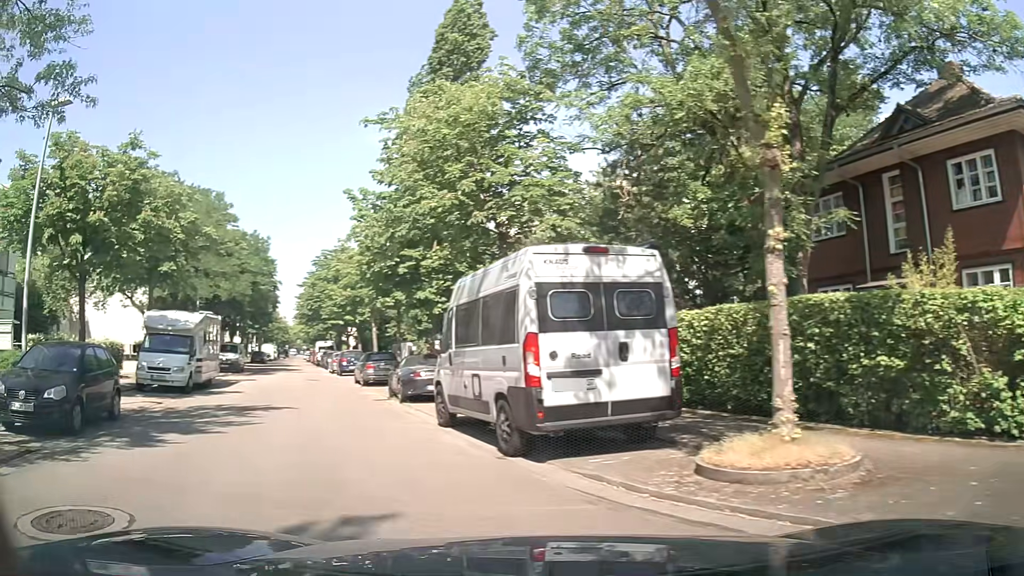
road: residential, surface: asphalt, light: Day
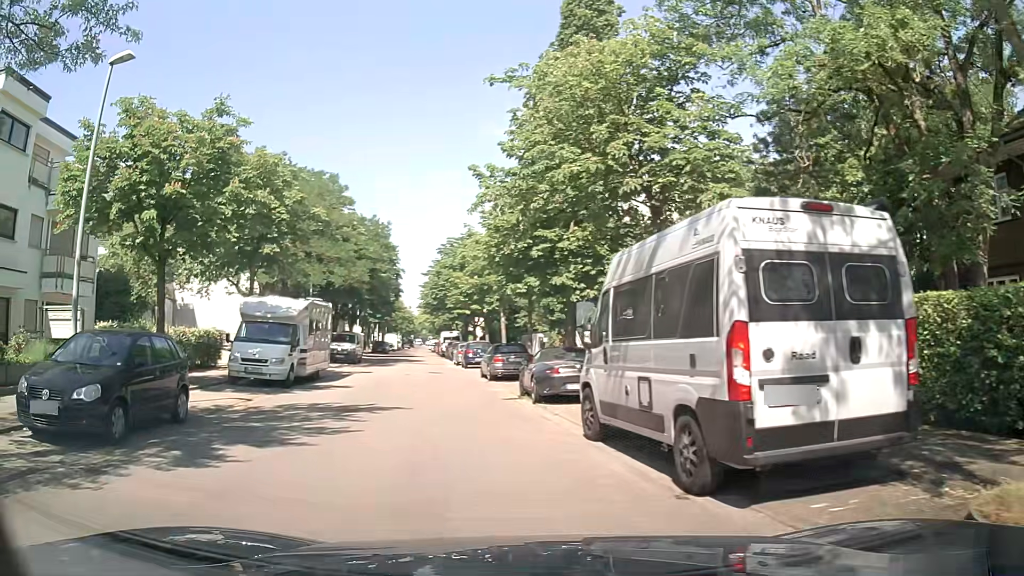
(-0.2, +2.5) m; -9°
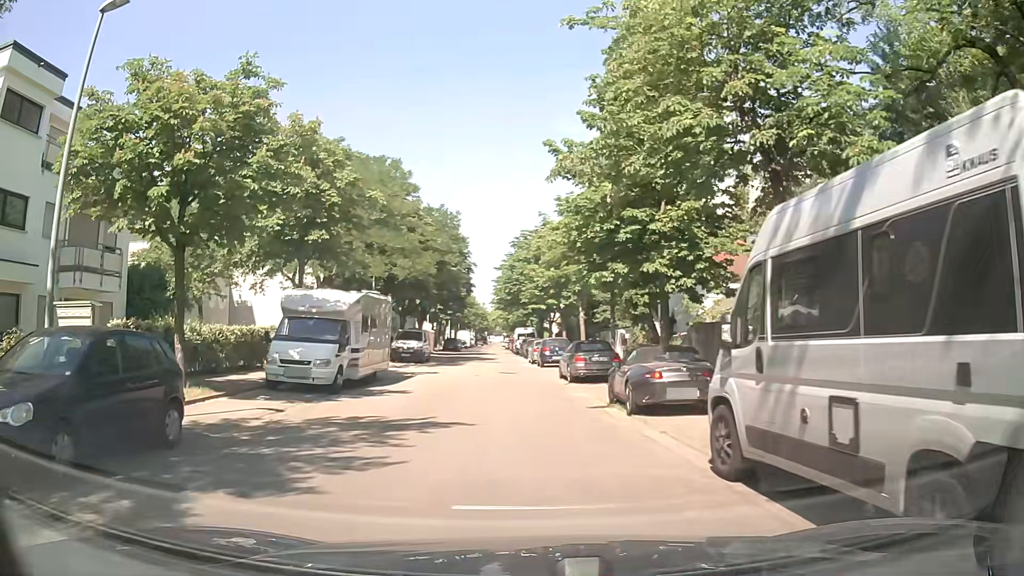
(-0.2, +2.9) m; -6°
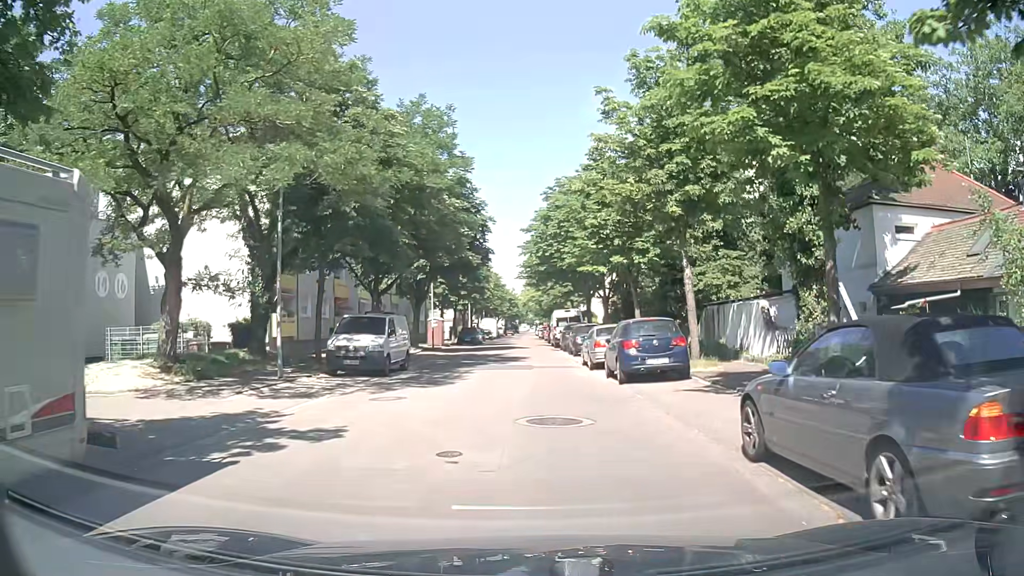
(-0.7, +18.5) m; -3°
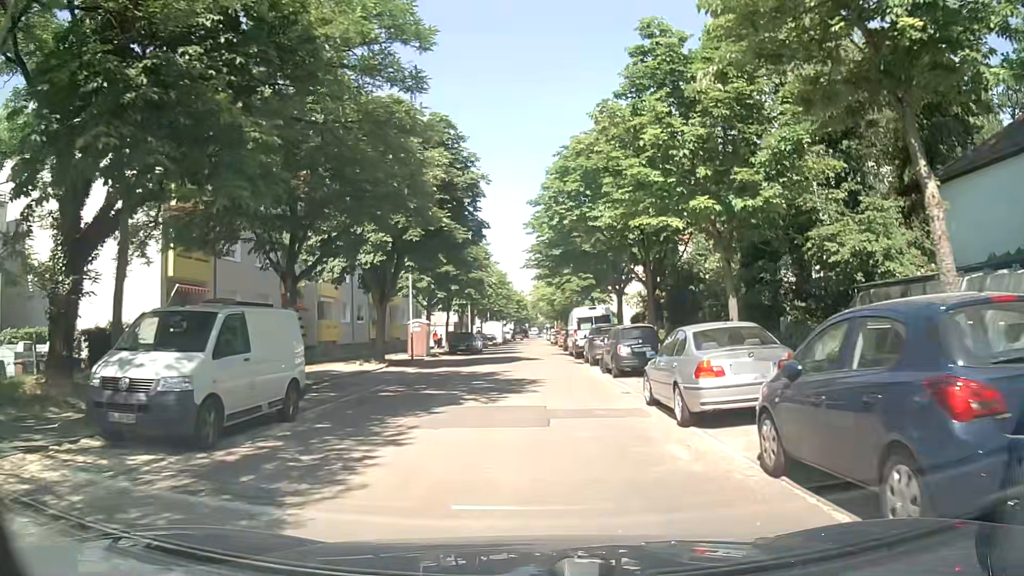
(0.0, +12.3) m; 0°
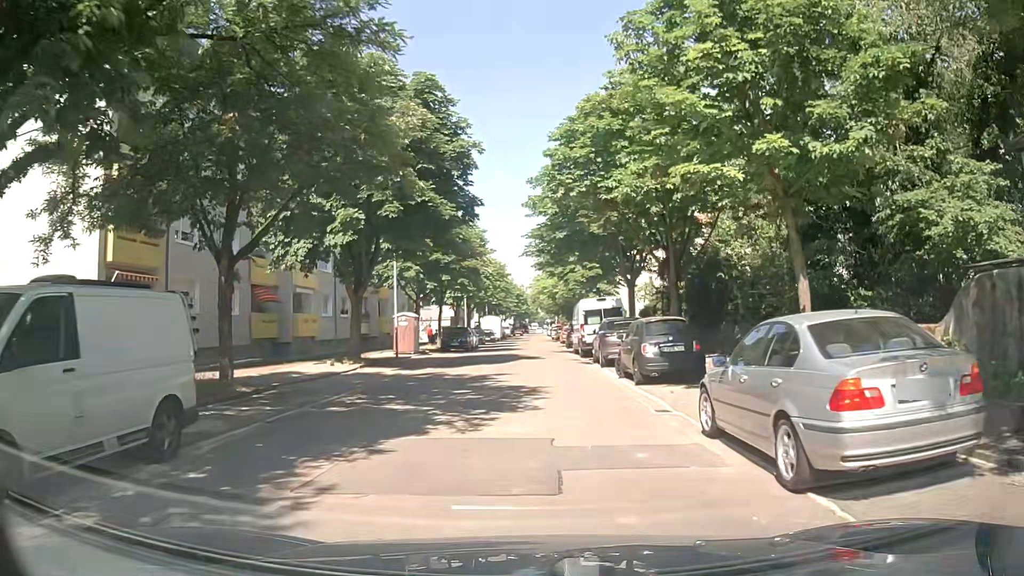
(0.0, +4.3) m; -1°
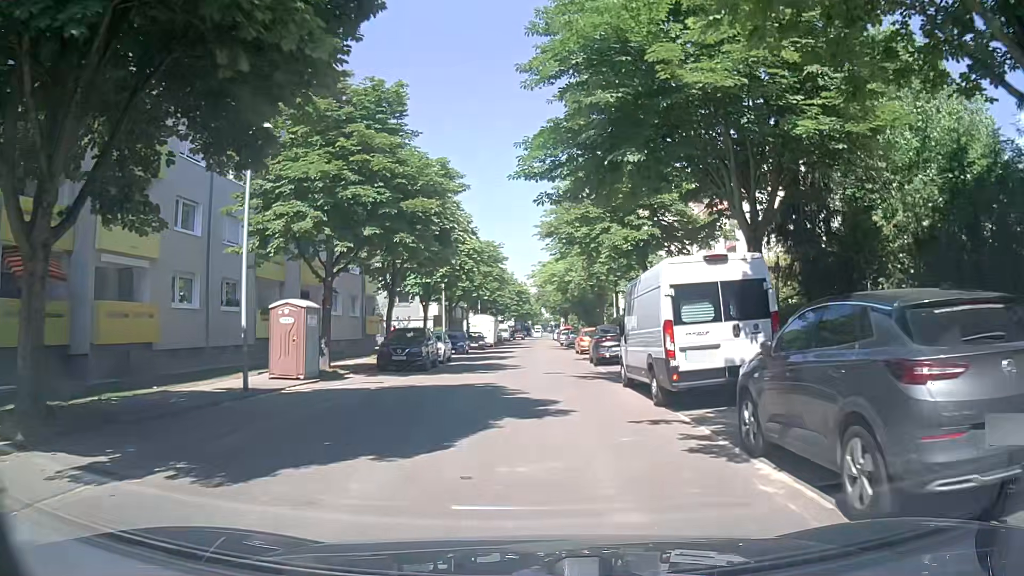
(+0.2, +18.1) m; 0°
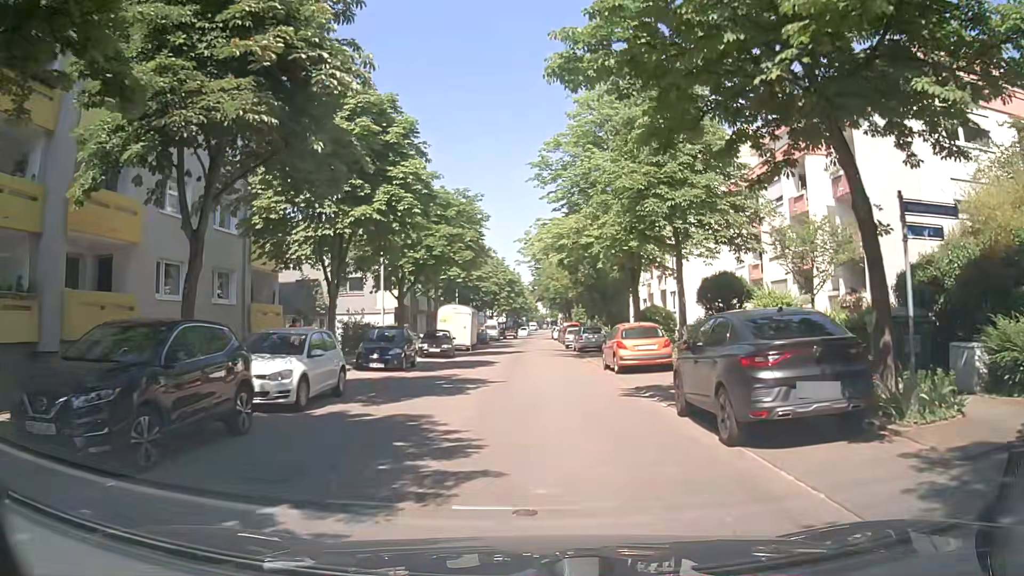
(0.0, +18.3) m; -1°
(0, +10) (0, +20) (+1, +30) (+1, +40) (+1, +50) (+1, +60) (+1, +70) (+2, +80) (+3, +90) (+4, +100) m
